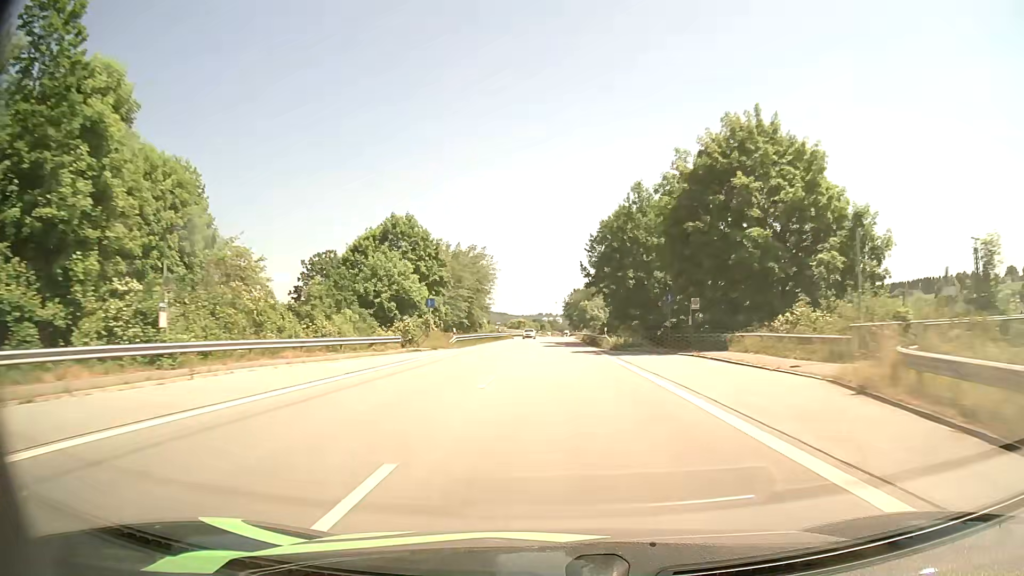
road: primary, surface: asphalt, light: Day
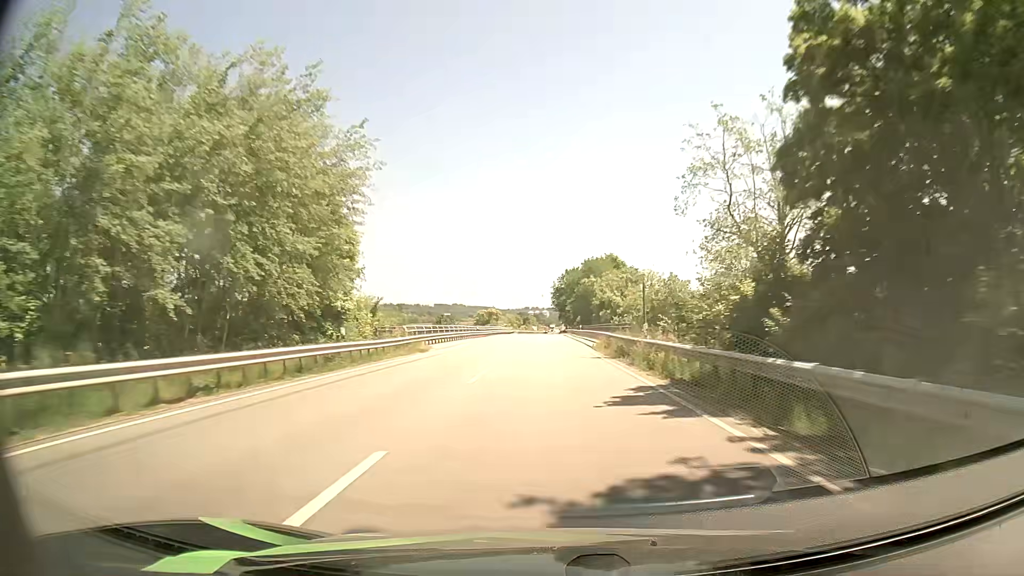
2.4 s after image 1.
(+0.9, +59.5) m; +2°
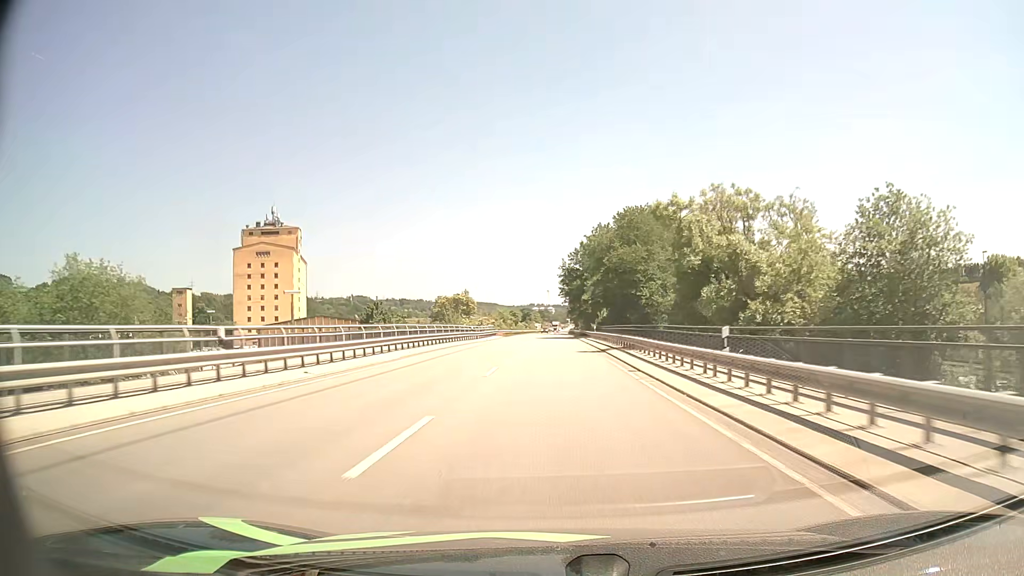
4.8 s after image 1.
(-0.4, +57.3) m; -1°
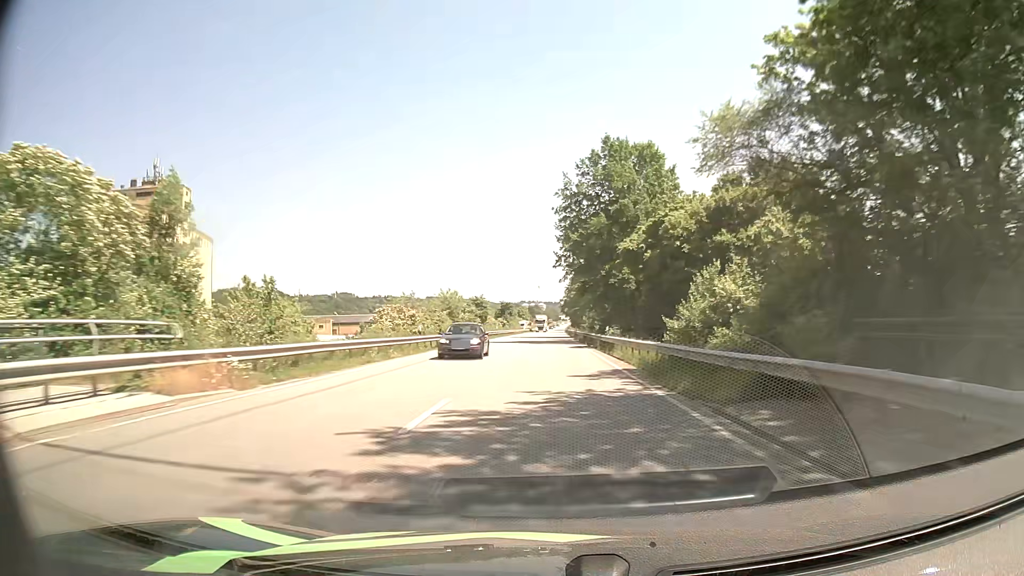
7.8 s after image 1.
(+0.7, +70.0) m; +1°
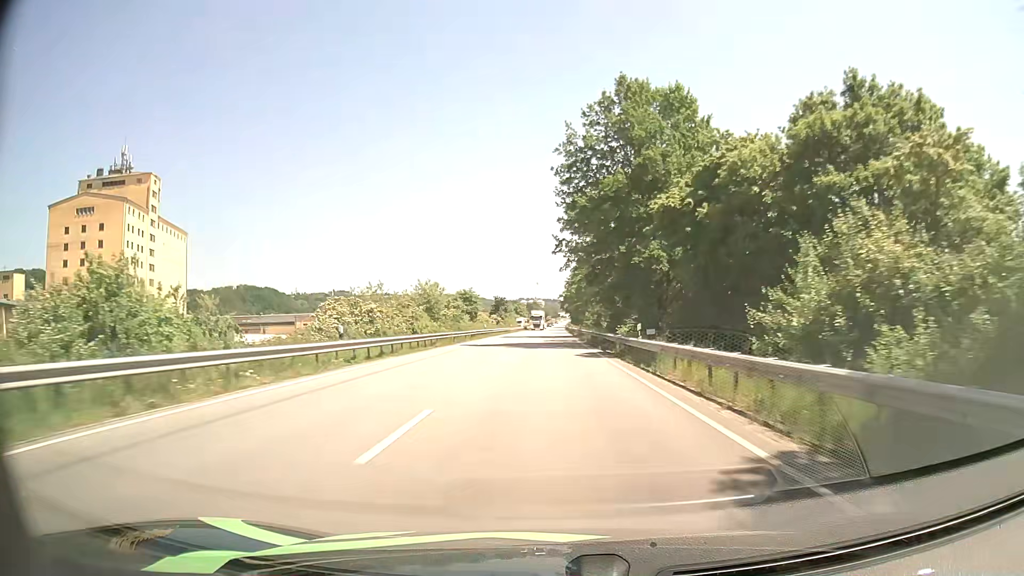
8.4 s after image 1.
(0.0, +13.8) m; 0°
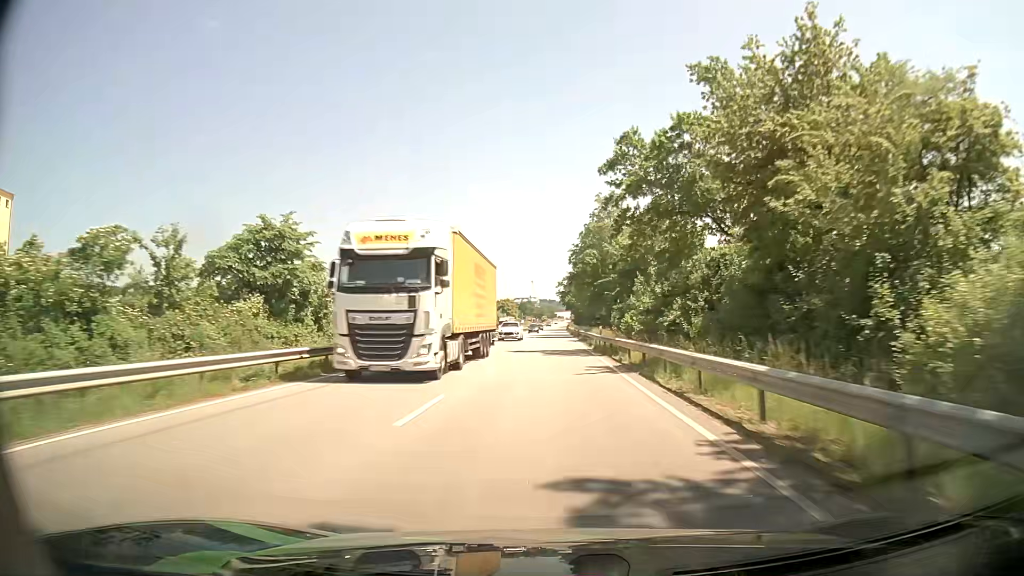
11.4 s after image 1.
(+0.6, +69.8) m; 0°
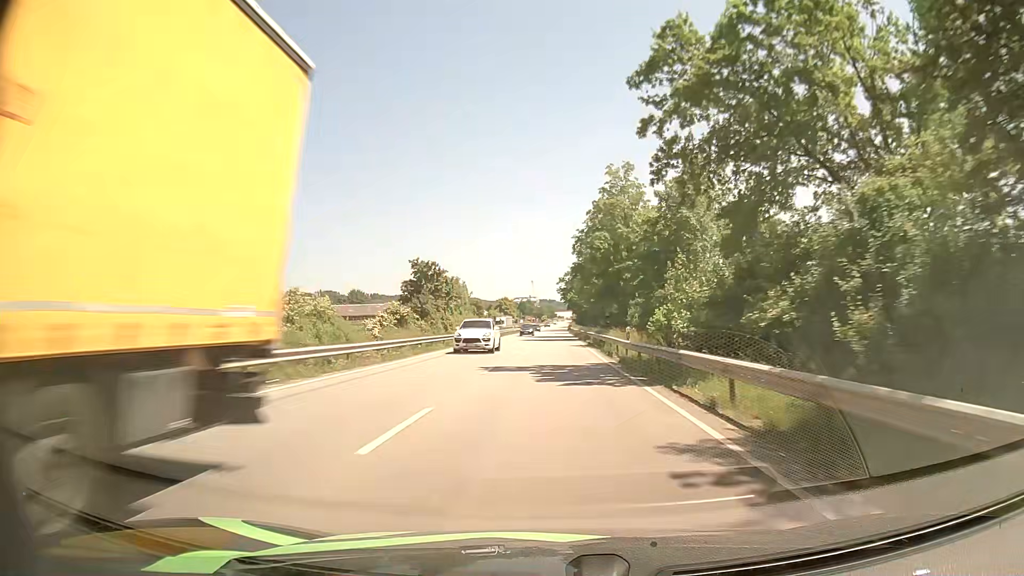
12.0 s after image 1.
(0.0, +14.2) m; 0°
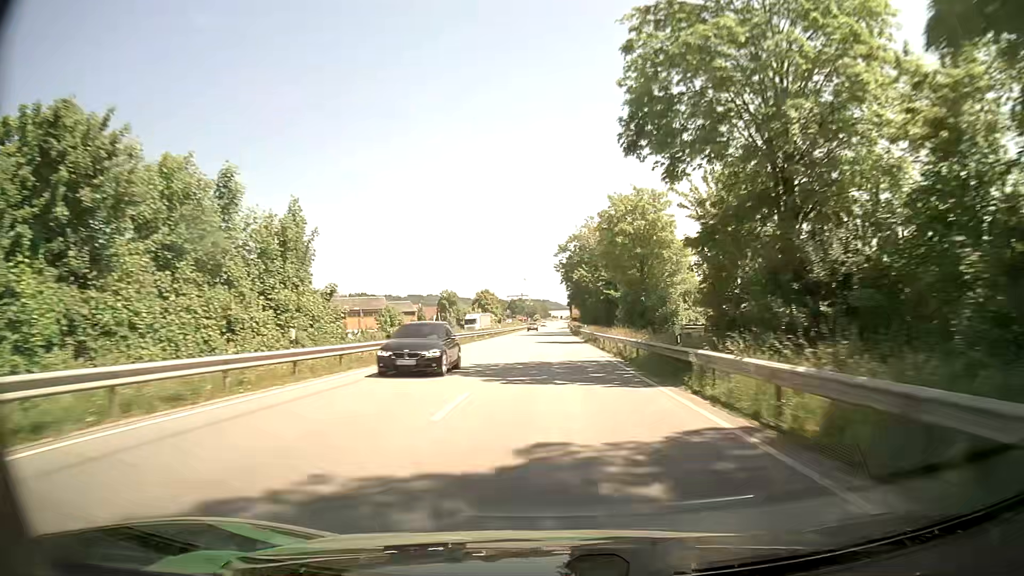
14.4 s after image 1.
(+0.2, +57.8) m; +1°
(0, +10) (0, +20) (0, +30) (0, +40) (0, +50) (0, +60) (+1, +70) (+1, +80) (+1, +90) (+1, +100) m
